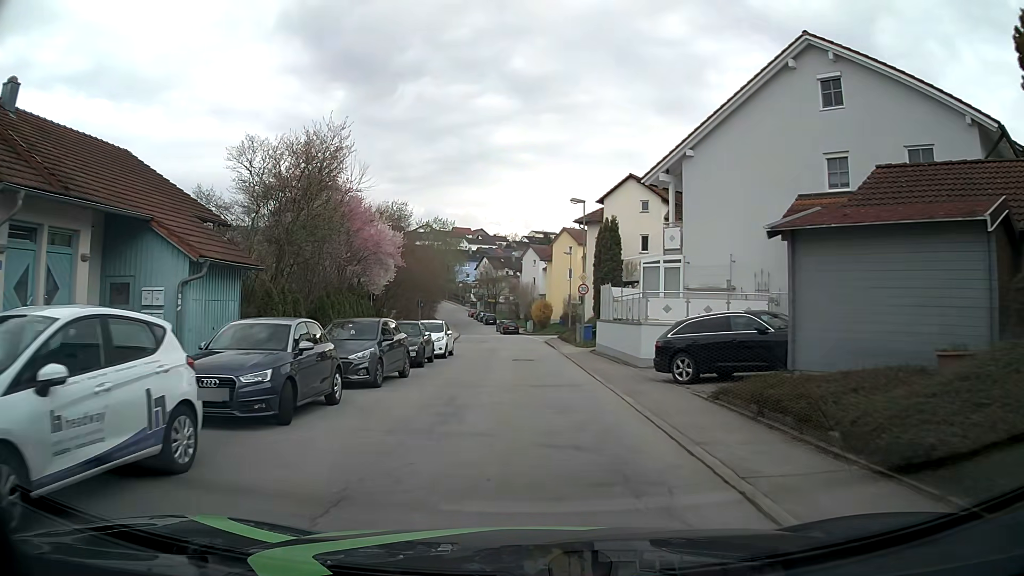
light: Day
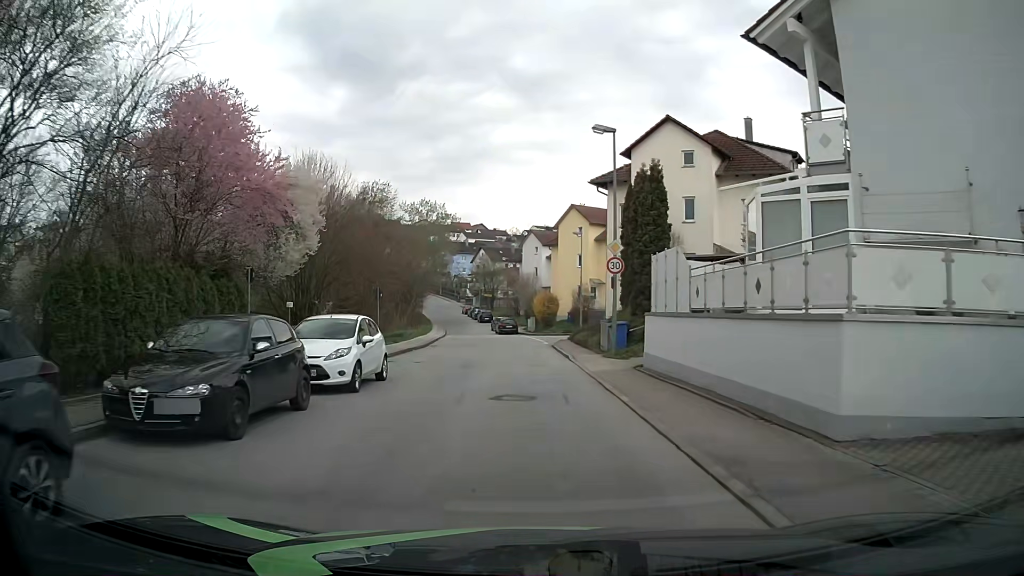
(-0.1, +13.3) m; 0°
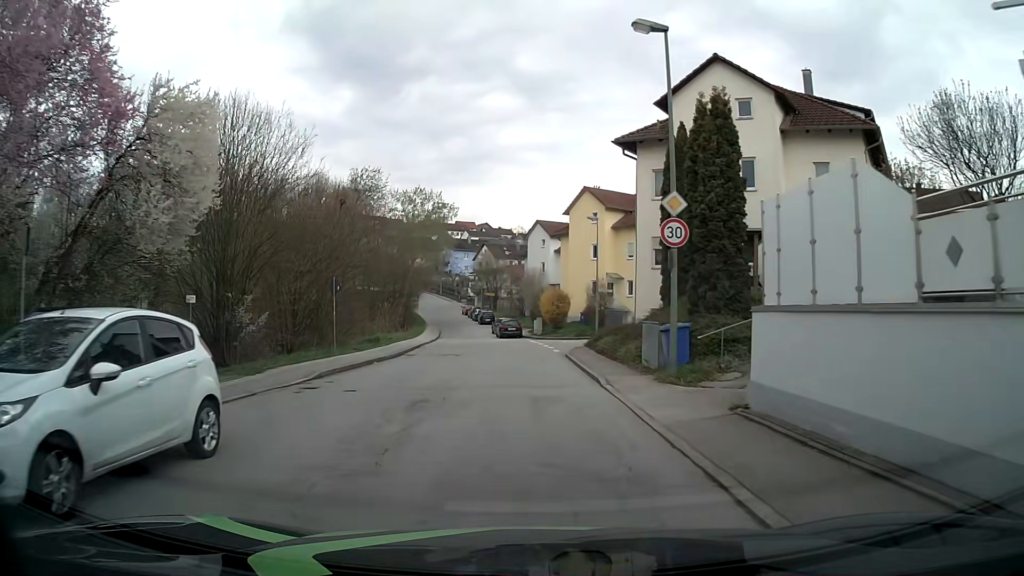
(-0.1, +8.7) m; 0°
